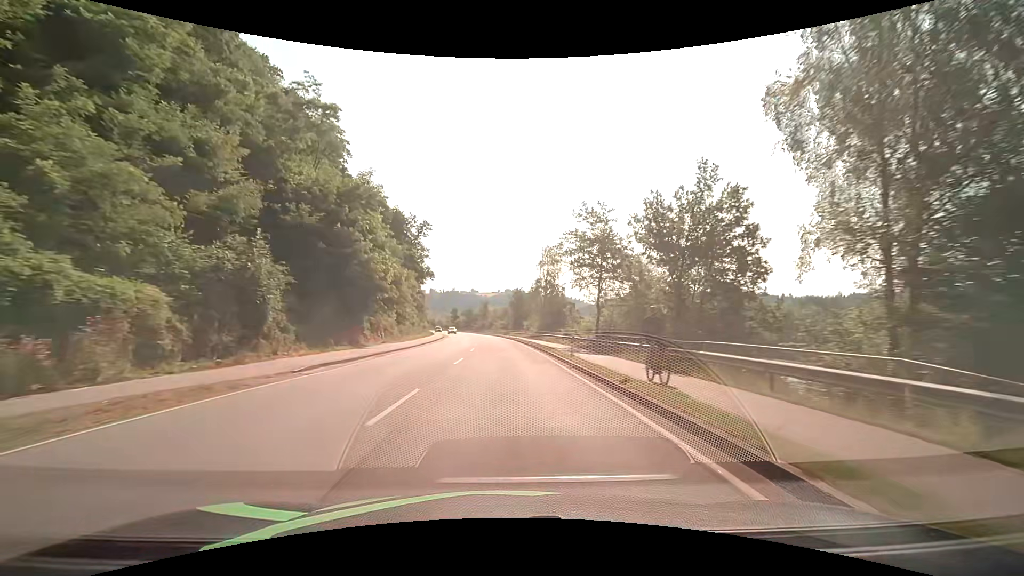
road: primary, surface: asphalt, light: Day
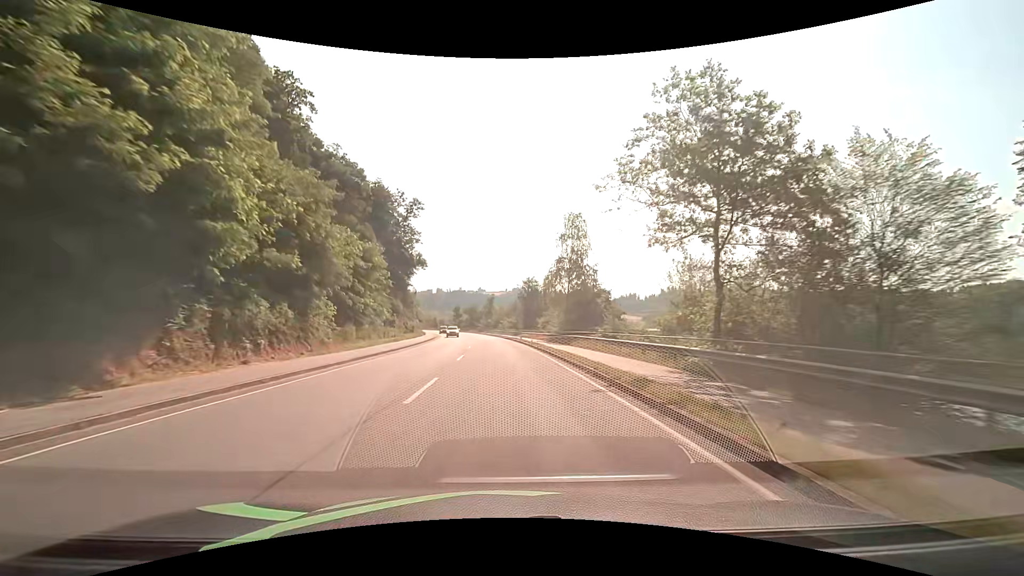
(-0.1, +21.5) m; -1°
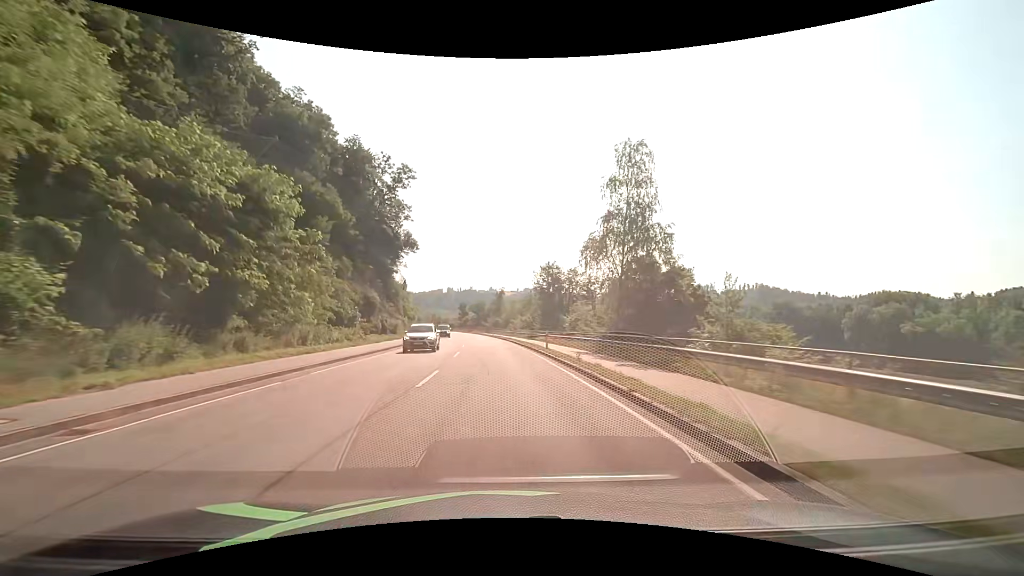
(-0.1, +21.5) m; -1°
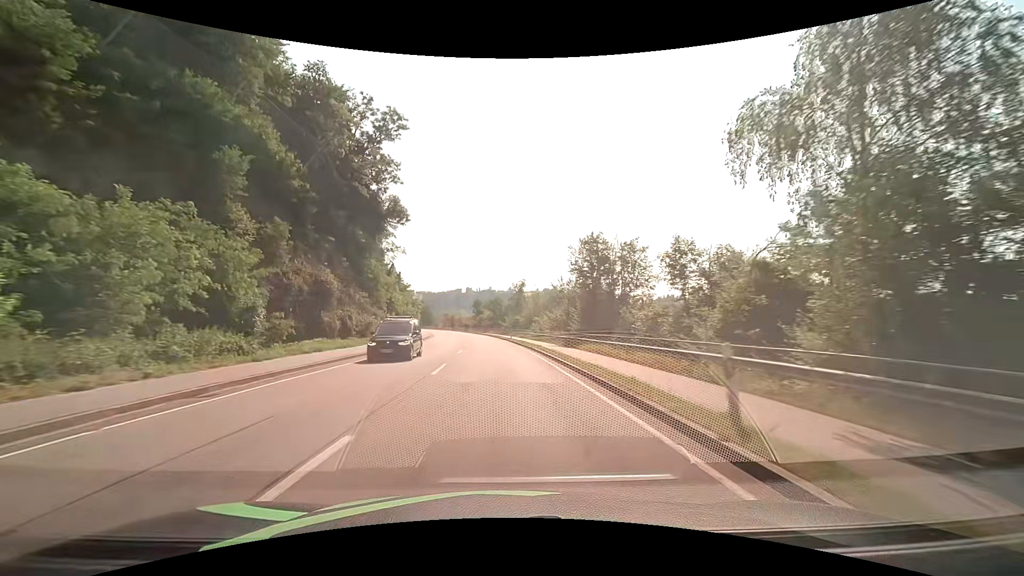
(-0.3, +21.5) m; -2°
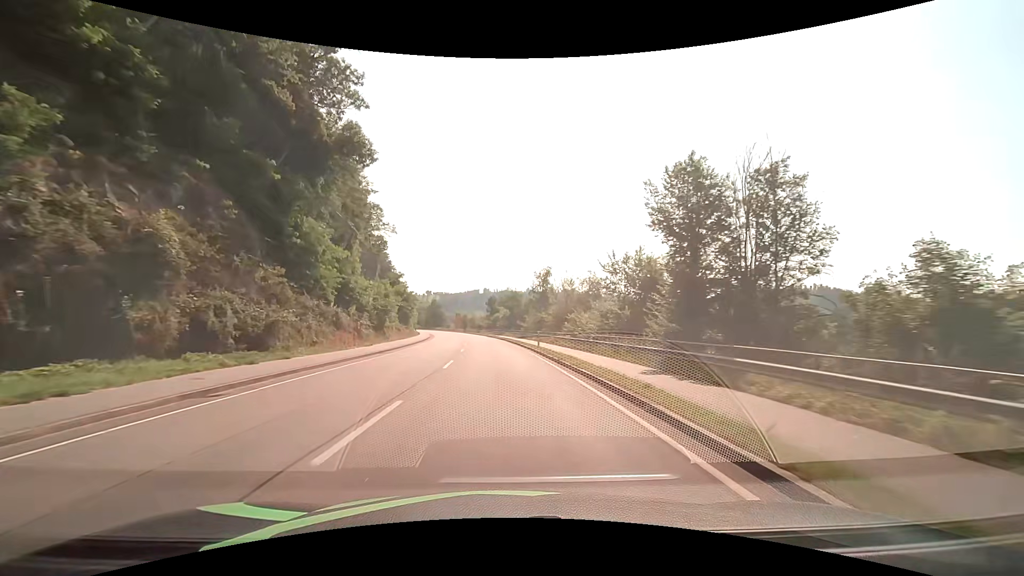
(-0.3, +21.5) m; -2°
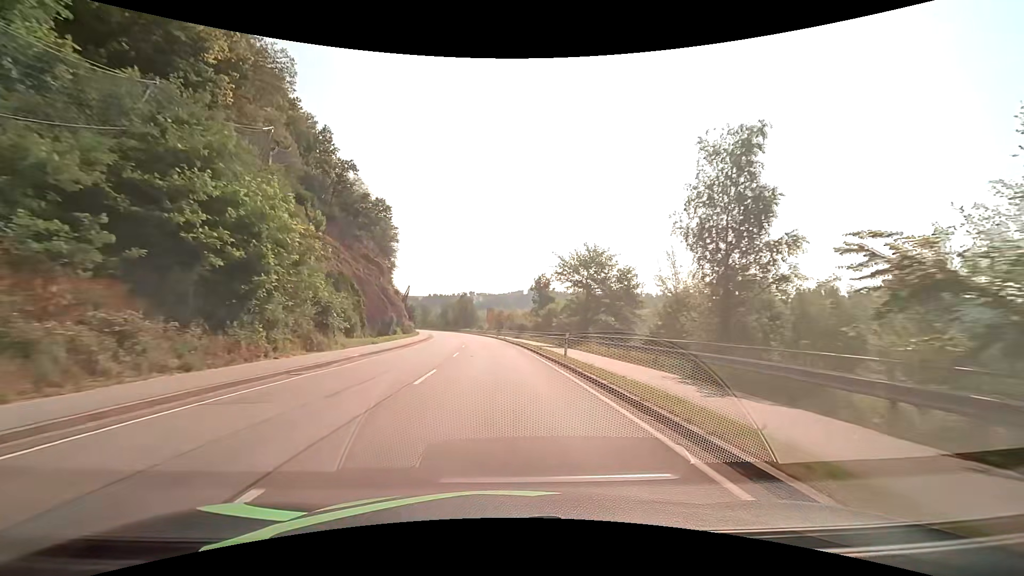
(-2.2, +53.6) m; -5°
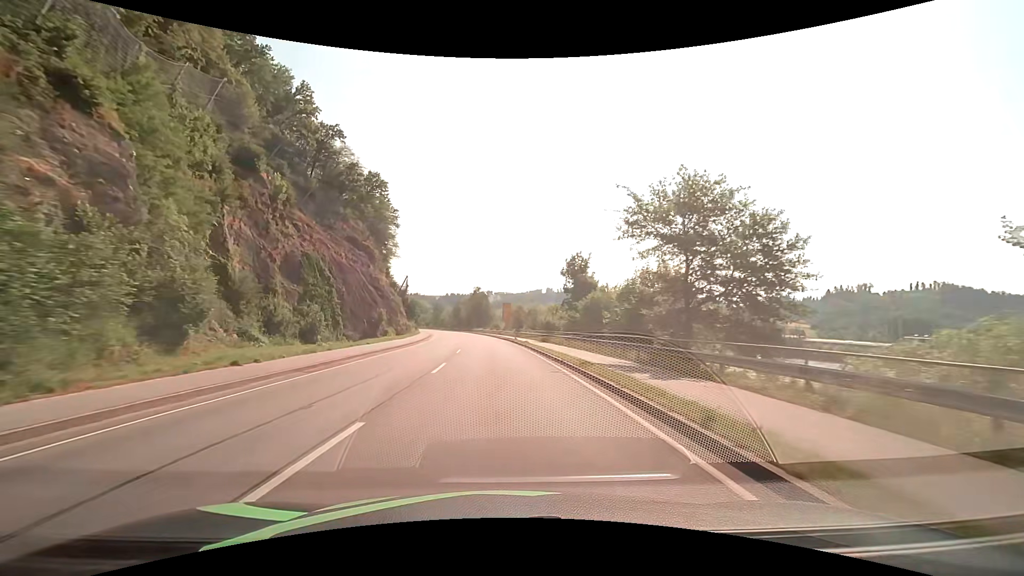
(-0.3, +21.5) m; -2°
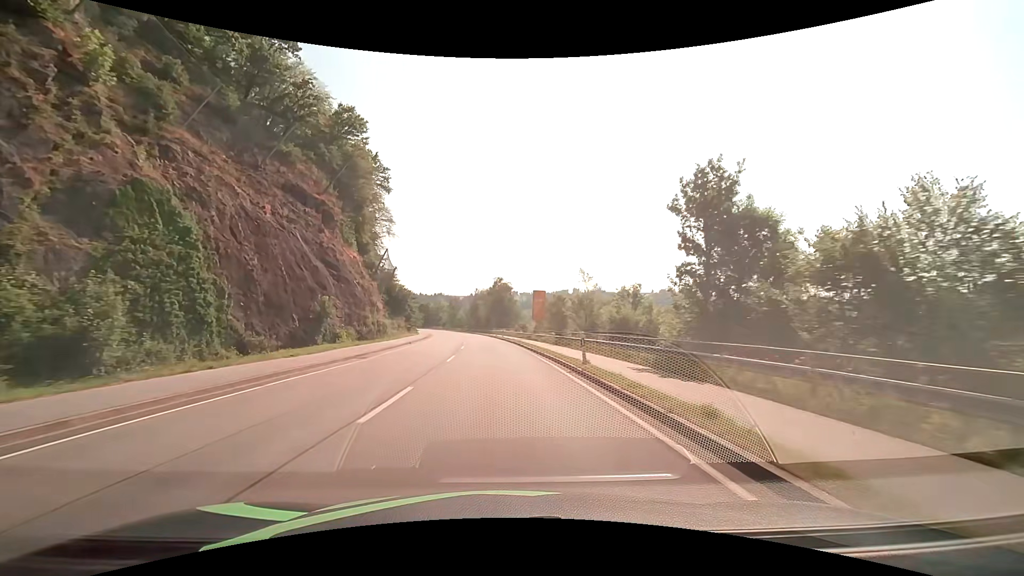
(-0.9, +32.2) m; -3°
(0, +10) (0, +20) (-1, +30) (-1, +40) (-2, +50) (-3, +60) (-4, +70) (-5, +80) (-7, +90) (-8, +100) m
